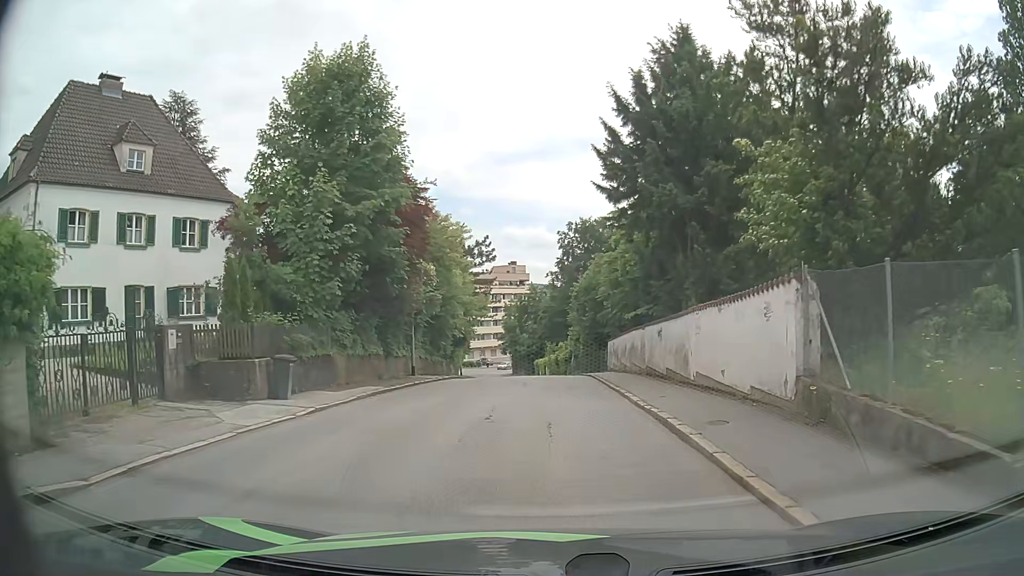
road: residential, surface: asphalt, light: Day
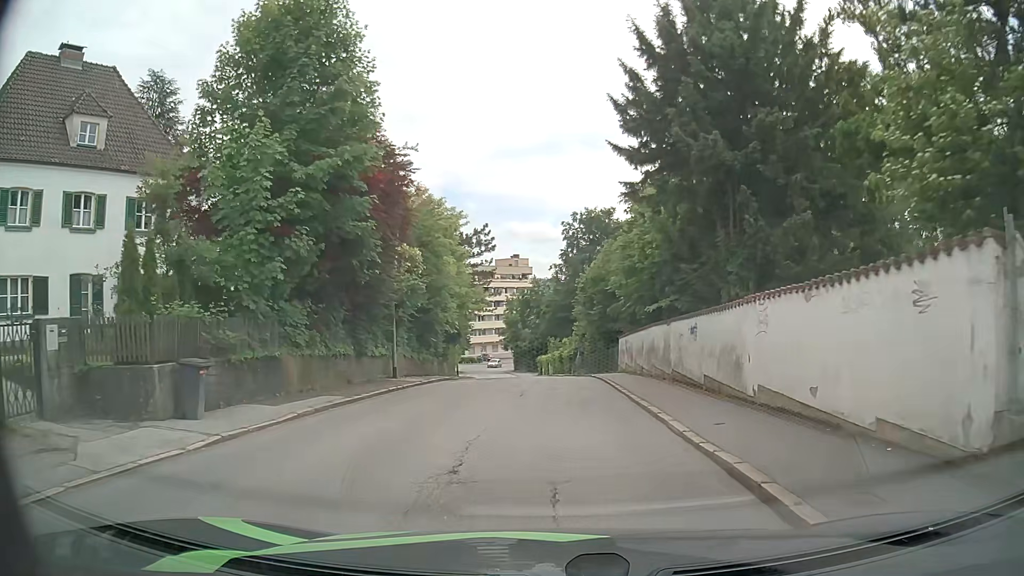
(0.0, +4.1) m; 0°
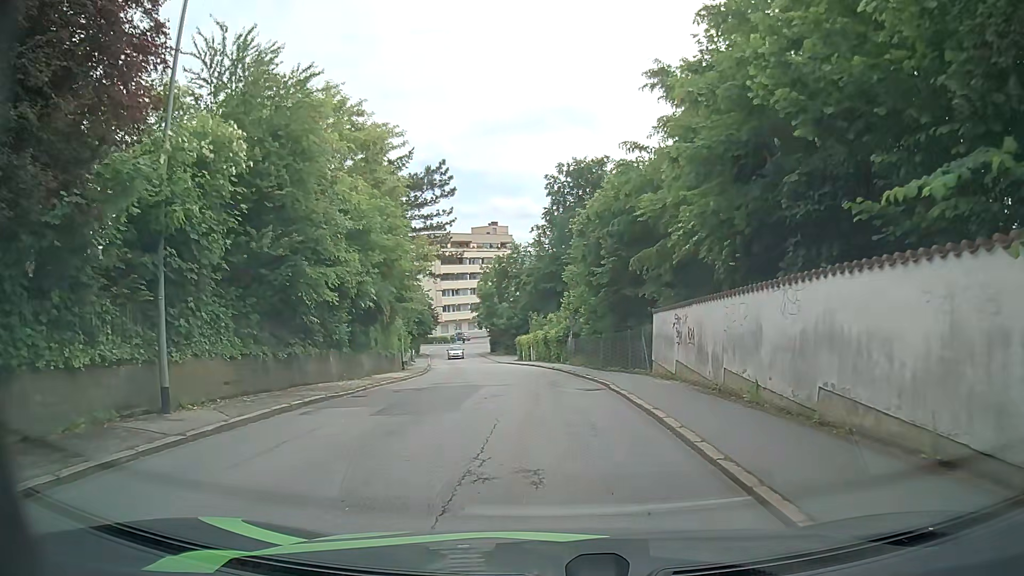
(+0.2, +14.9) m; +1°
(0, +10) (0, +20) (-1, +30) (-2, +40) (-3, +50) (-5, +60) (-7, +69) (-9, +79) (-9, +89) (-8, +99) m
